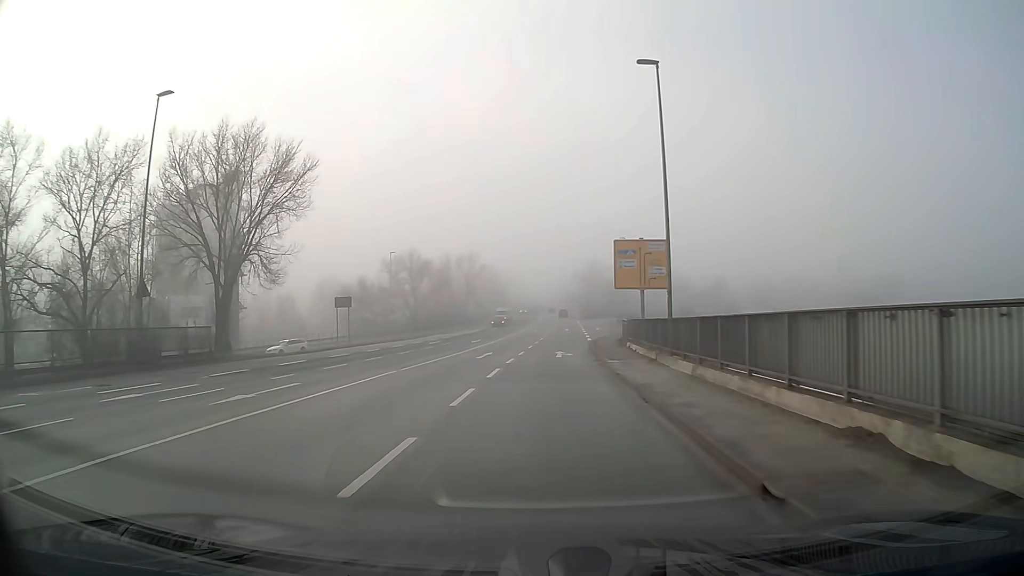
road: primary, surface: asphalt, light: Day
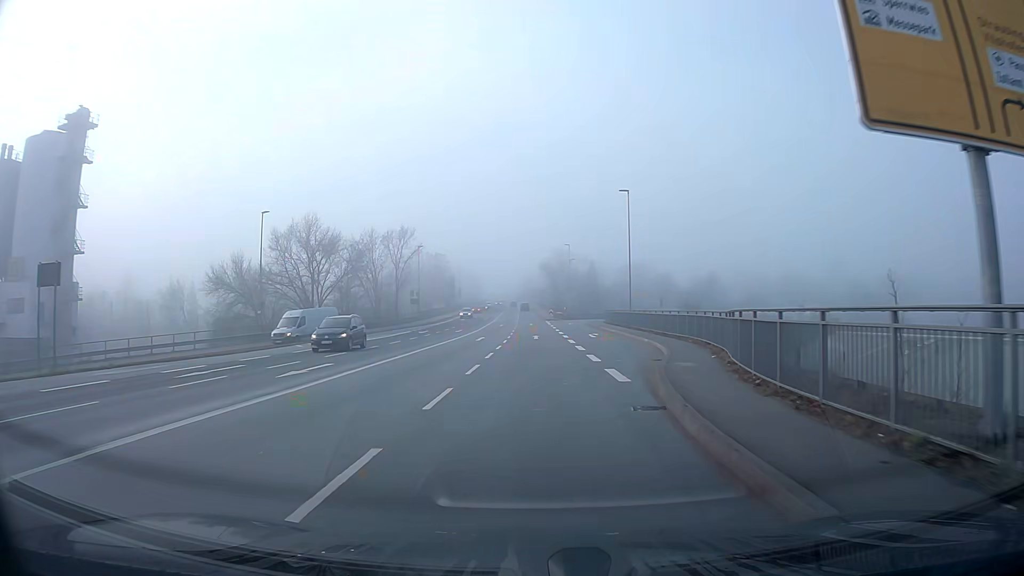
(+0.9, +31.4) m; +3°
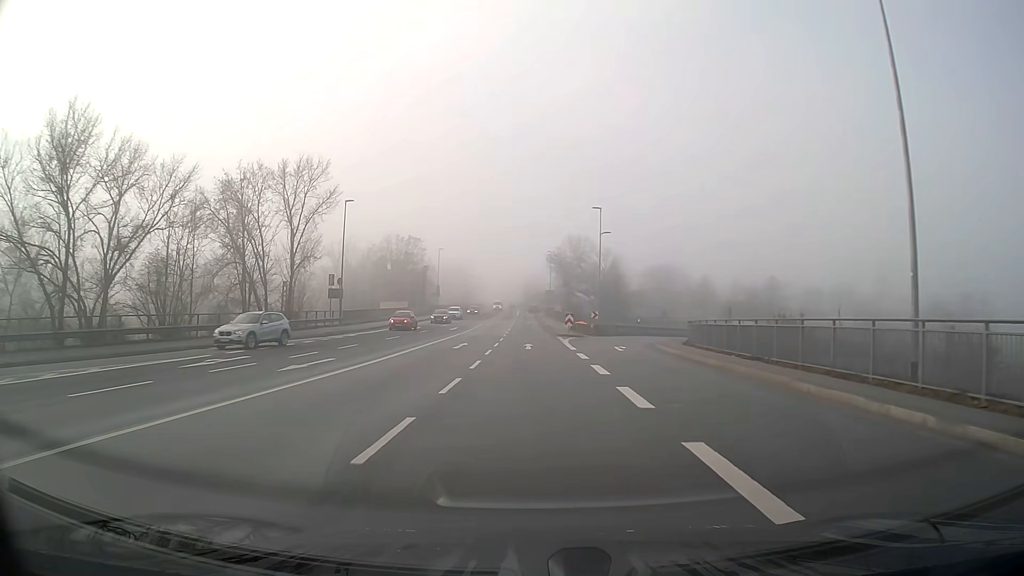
(+0.1, +39.6) m; 0°
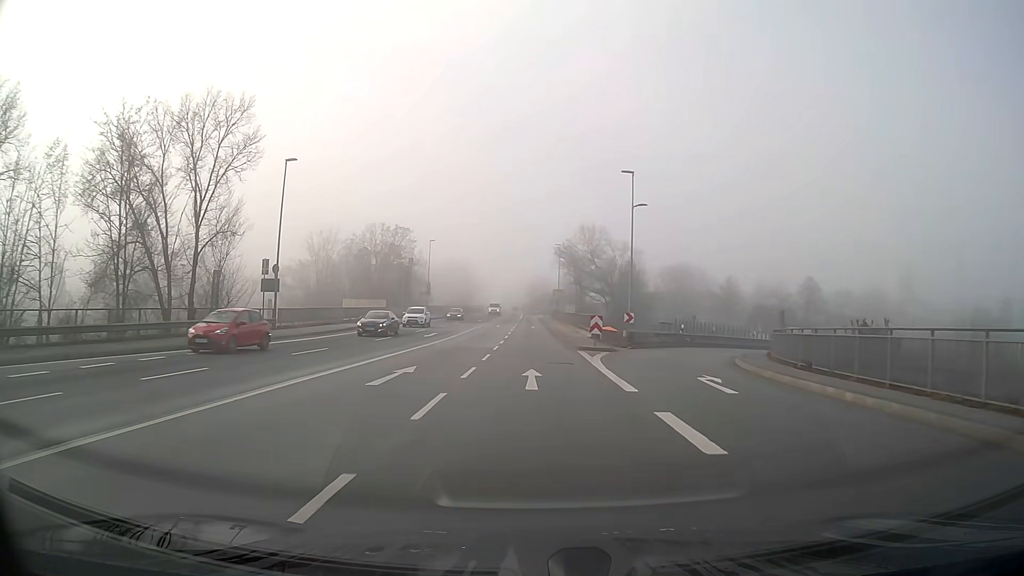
(-0.1, +15.5) m; 0°
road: primary_link
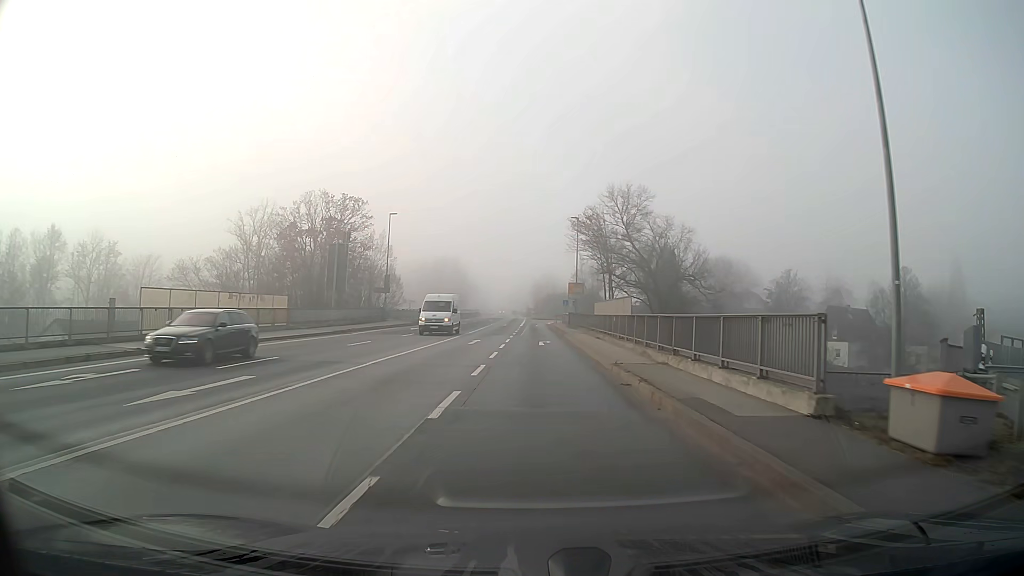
(-0.2, +30.2) m; 0°
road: primary
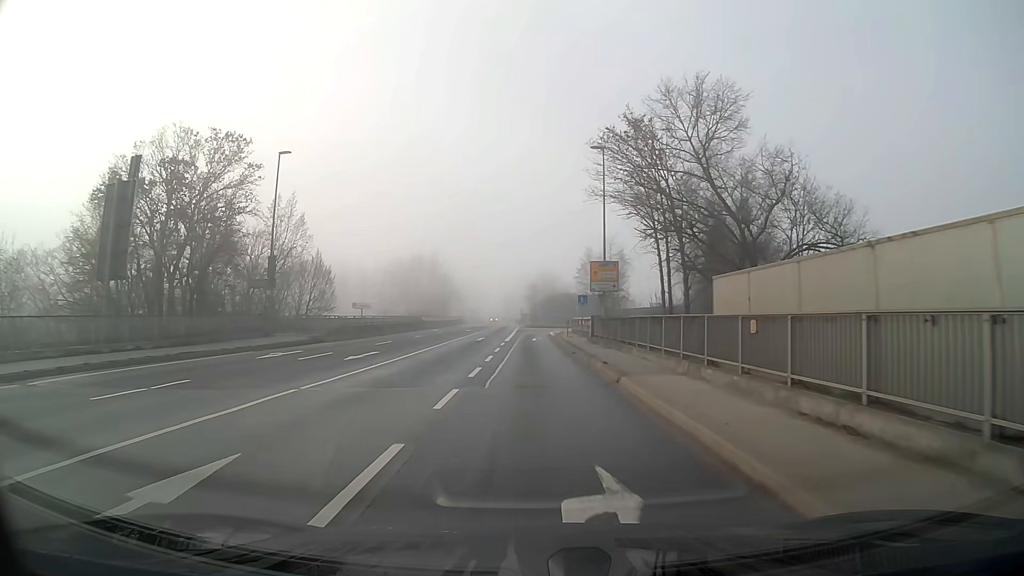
(+0.1, +29.1) m; 0°
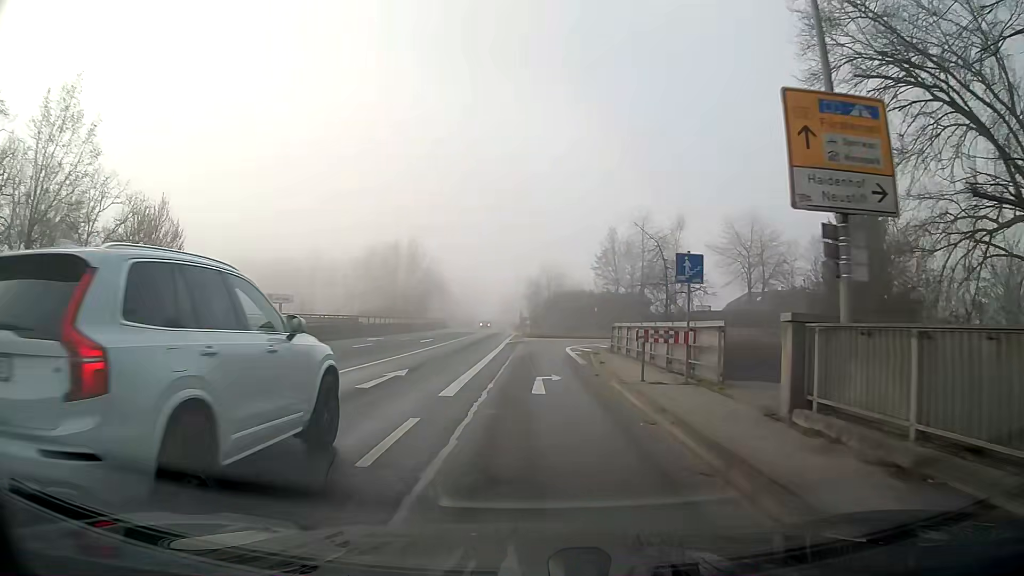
(-0.1, +27.8) m; 0°
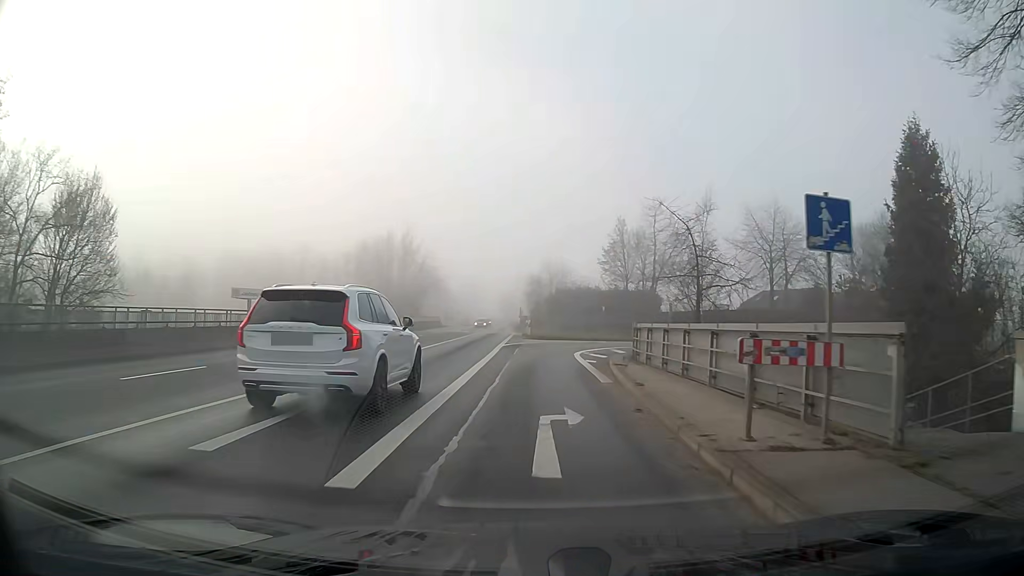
(0.0, +6.5) m; 0°
(0, +10) (0, +20) (+1, +30) (+5, +39) (+12, +46) (+22, +49) (+31, +51) (+41, +54) (+50, +58) (+59, +62) m
